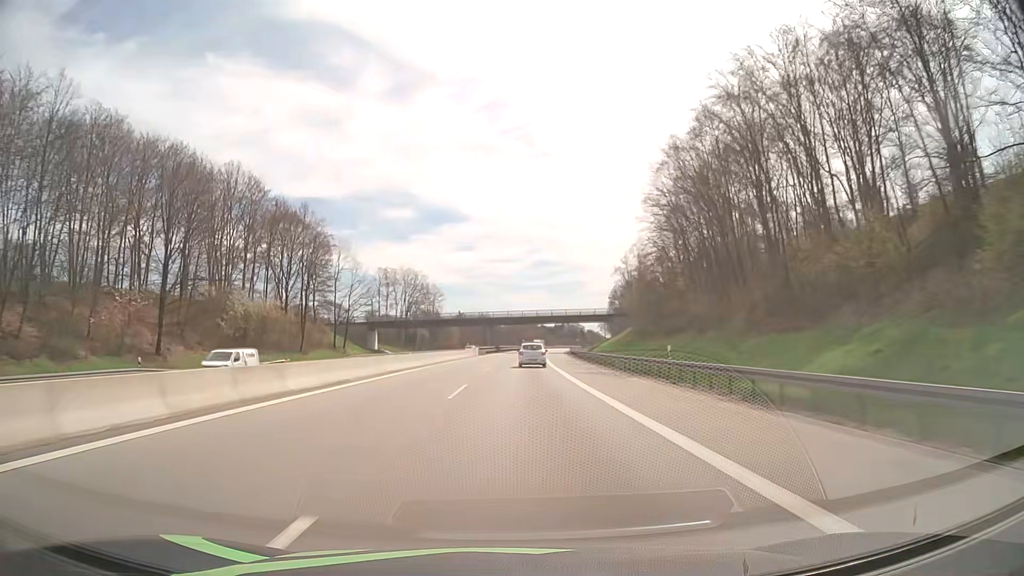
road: motorway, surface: asphalt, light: Day
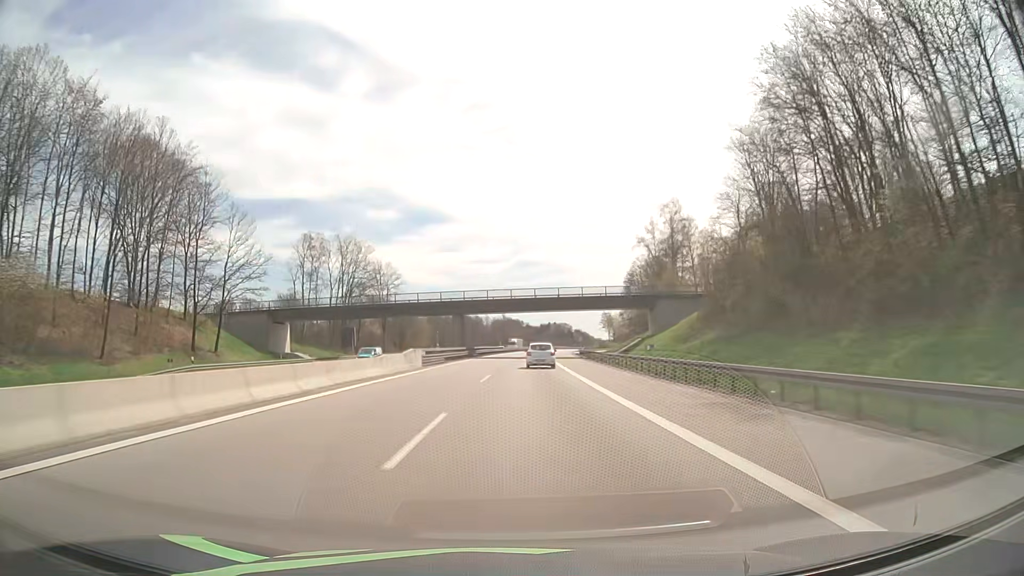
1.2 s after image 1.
(+0.7, +45.6) m; +1°
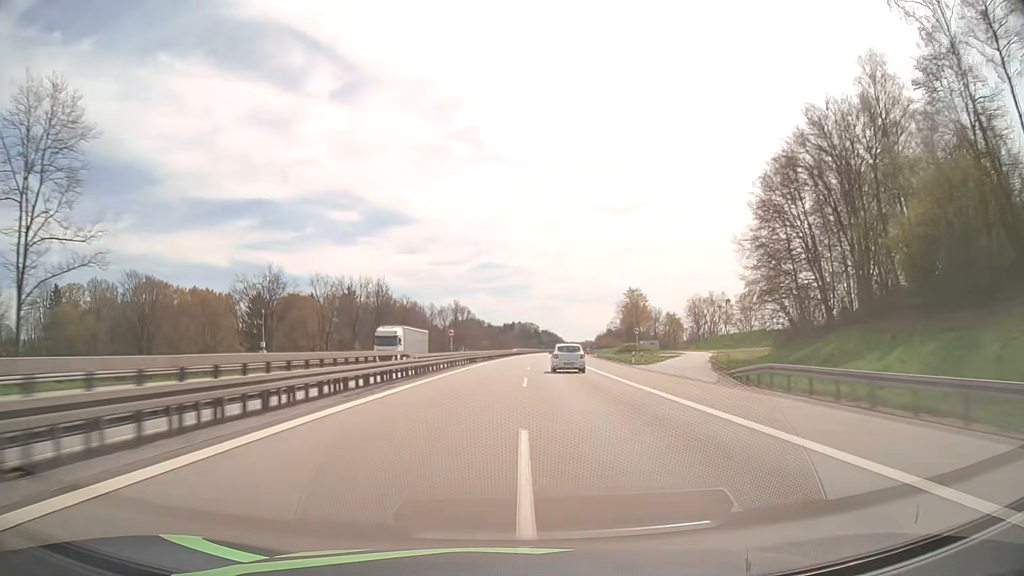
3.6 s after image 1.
(+2.1, +92.1) m; +3°
